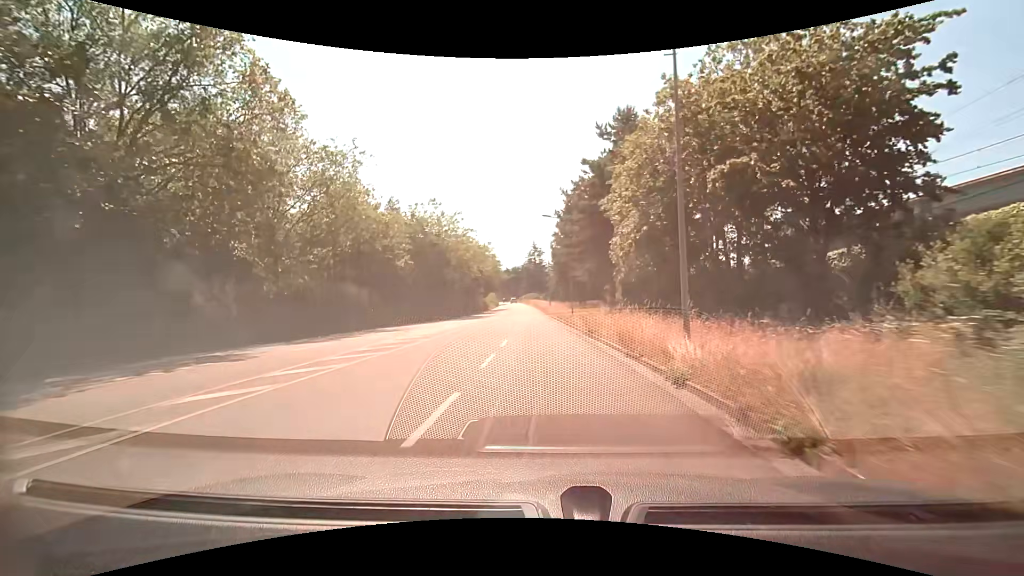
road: tertiary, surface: asphalt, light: Day
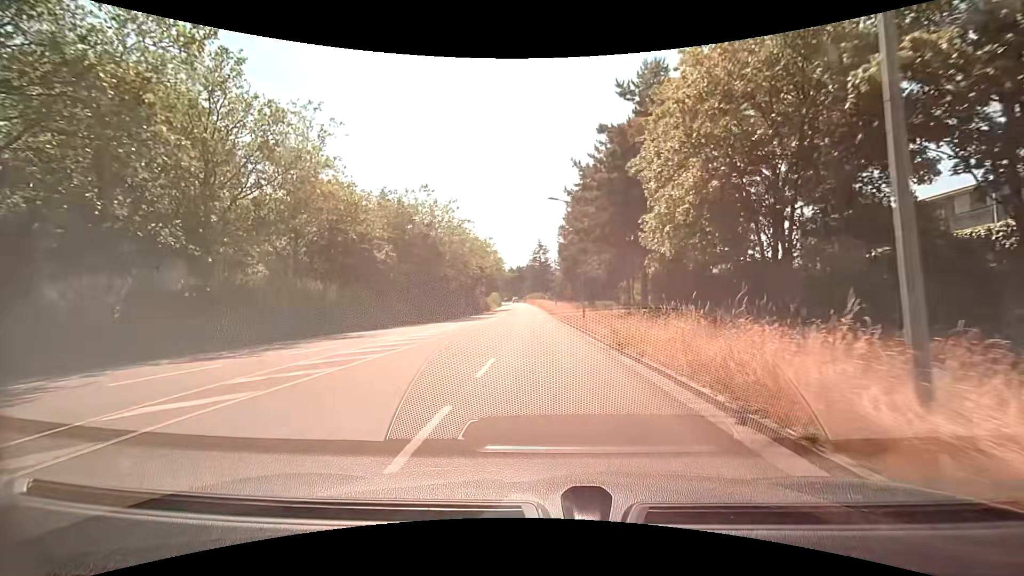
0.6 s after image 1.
(+0.1, +7.1) m; 0°
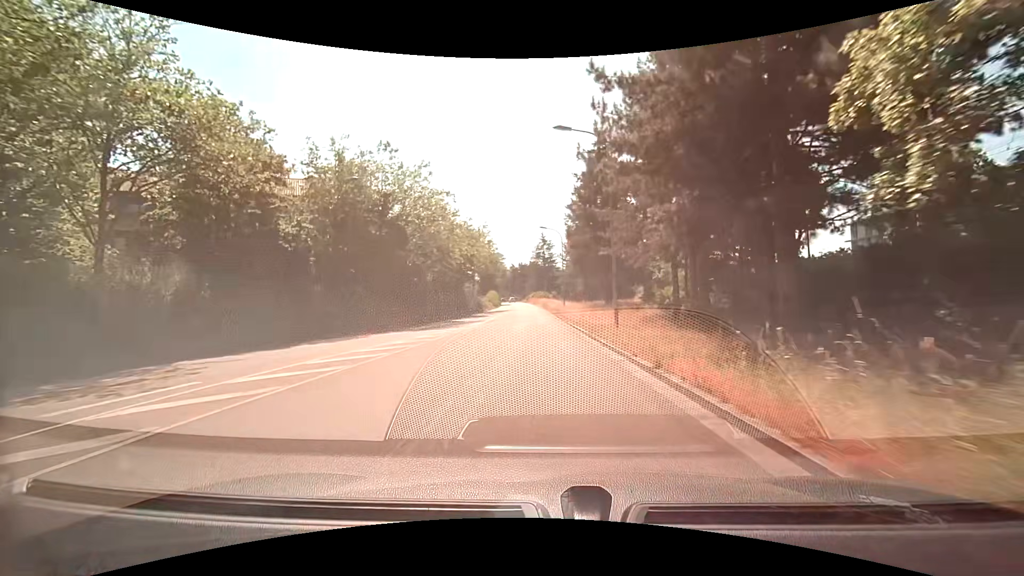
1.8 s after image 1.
(-0.1, +14.6) m; -1°
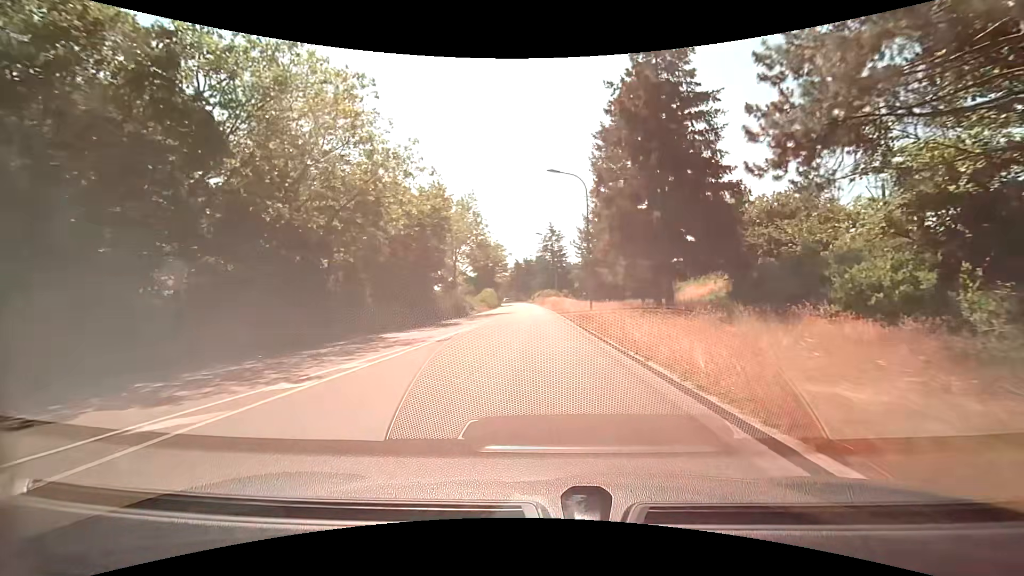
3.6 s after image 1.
(-0.2, +22.6) m; -1°
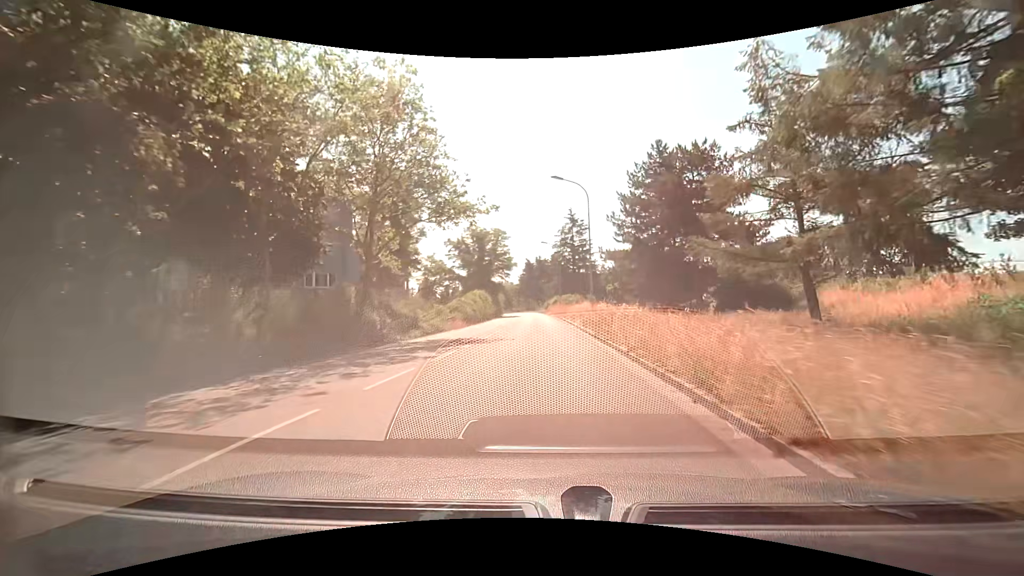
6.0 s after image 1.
(-0.5, +30.8) m; -2°
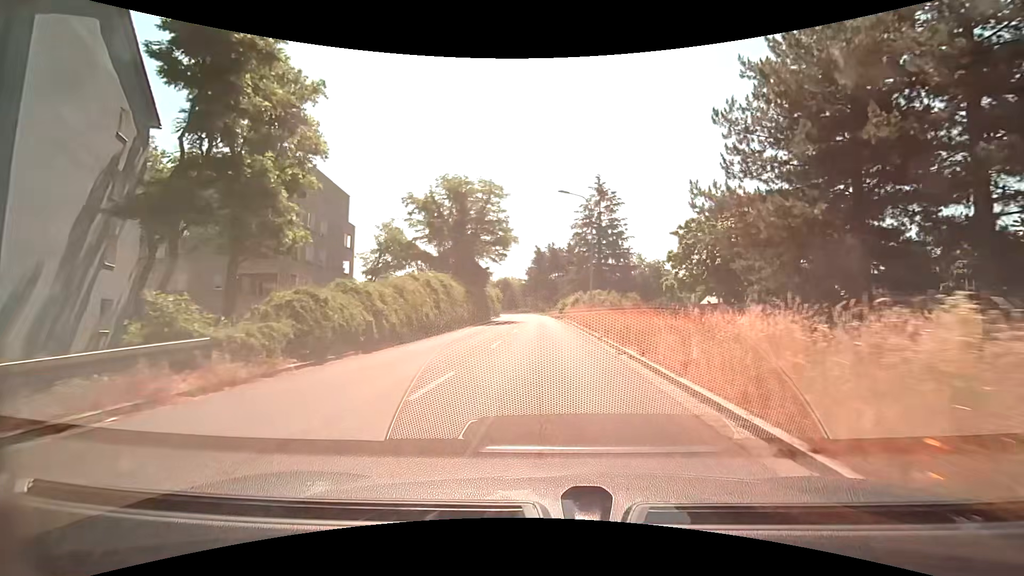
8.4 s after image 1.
(-0.4, +28.1) m; -2°
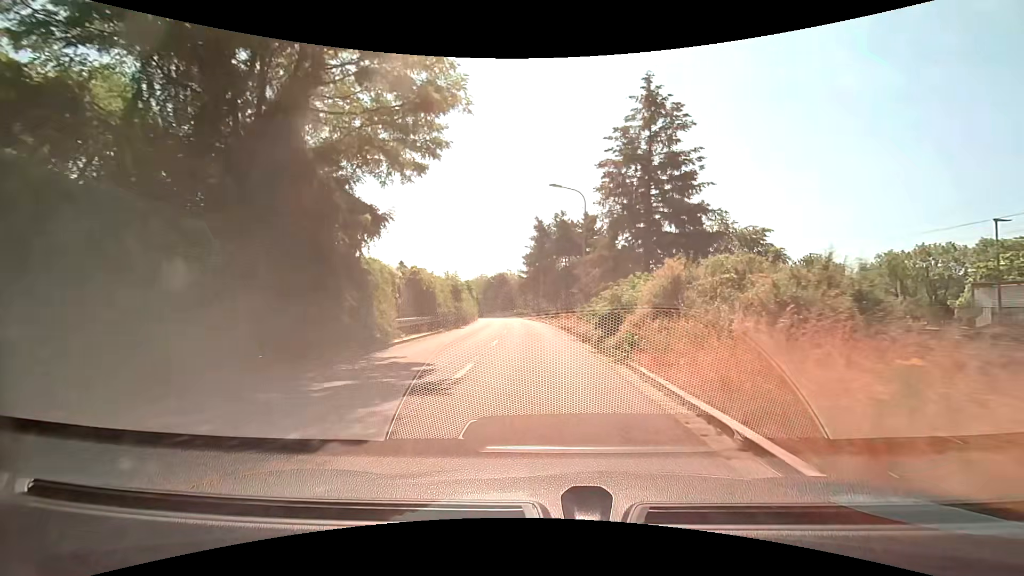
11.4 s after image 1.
(+0.2, +34.5) m; 0°
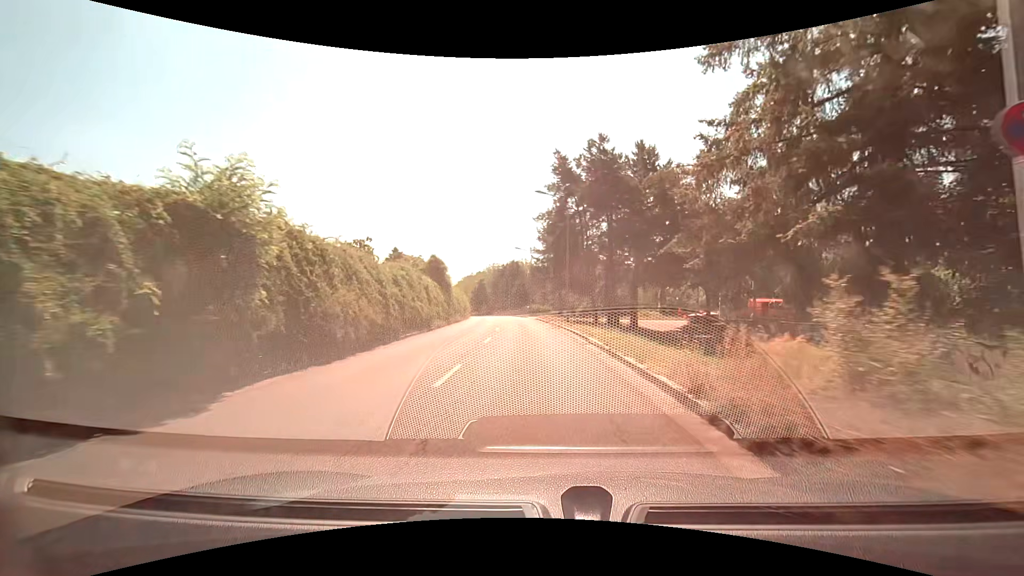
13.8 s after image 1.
(-0.4, +27.8) m; -2°
(0, +10) (0, +20) (-1, +30) (-2, +40) (-3, +50) (-4, +60) (-5, +70) (-6, +80) (-8, +89) (-10, +99) m
